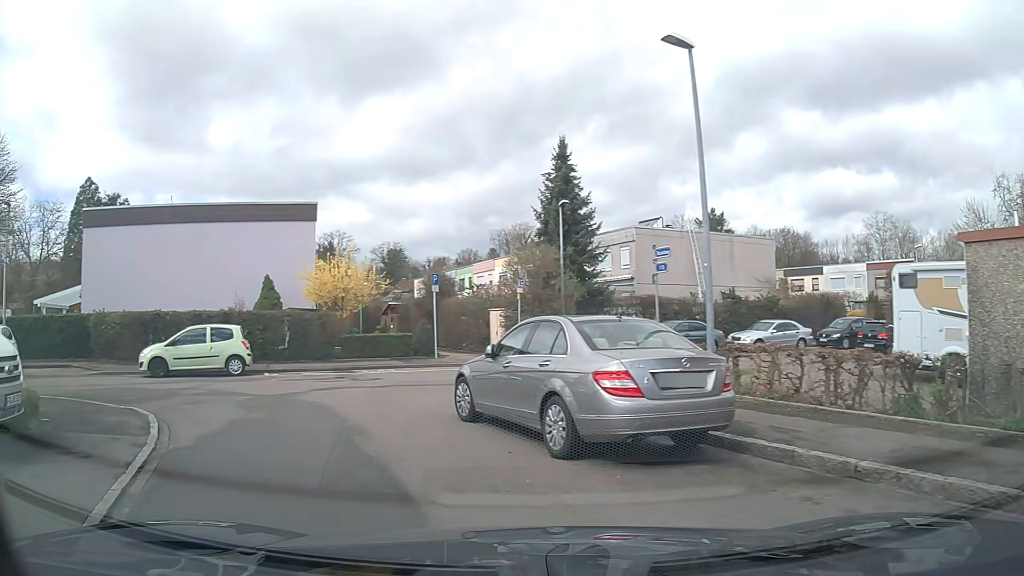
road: residential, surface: asphalt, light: Day
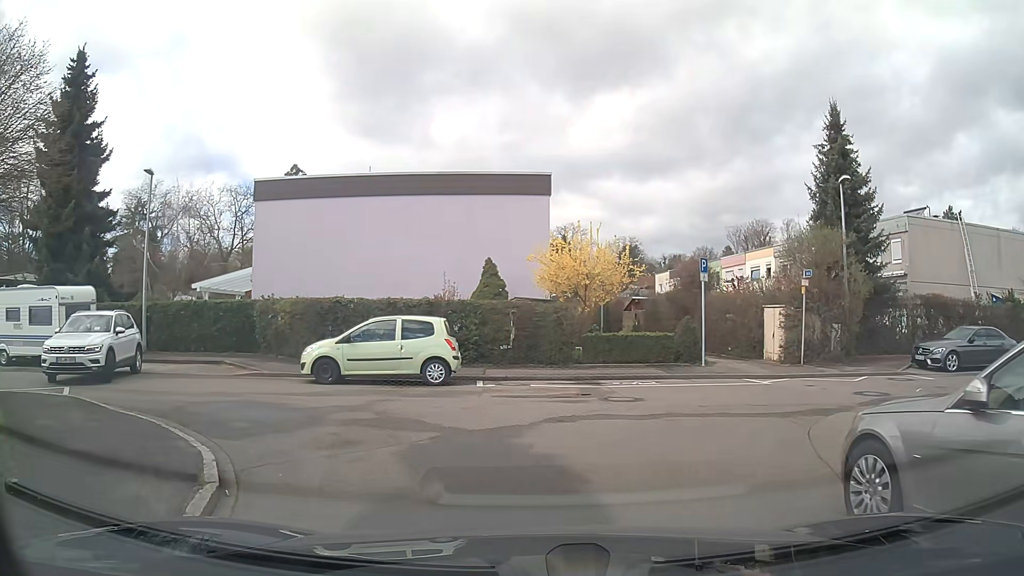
(-1.0, +5.1) m; -20°
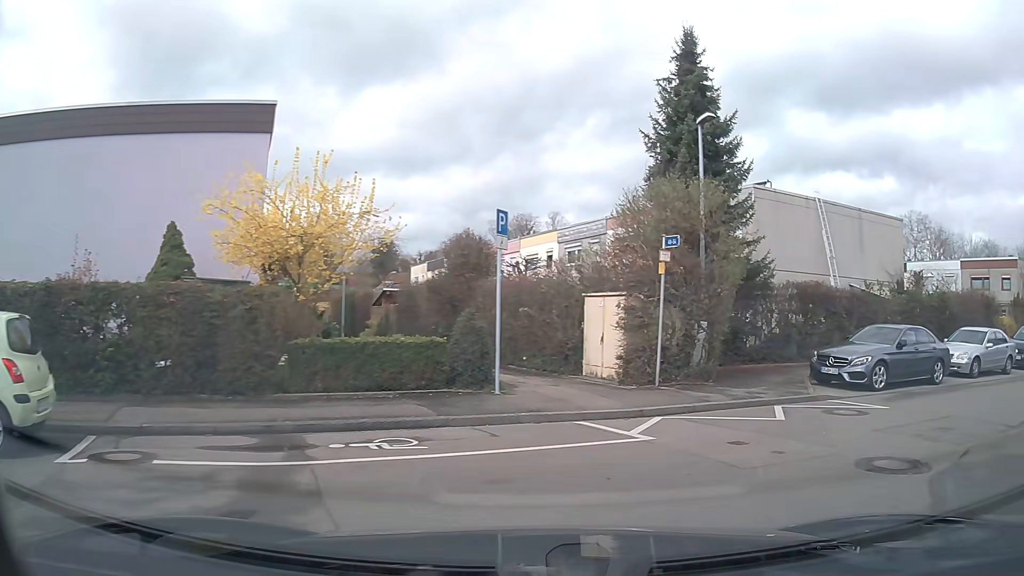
(+0.9, +8.0) m; +22°
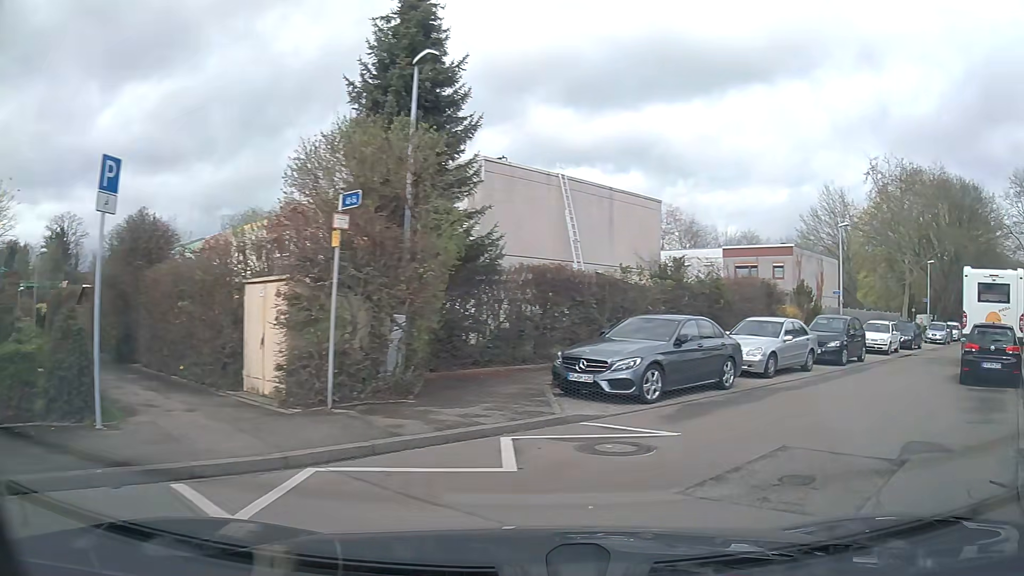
(+0.8, +3.9) m; +23°
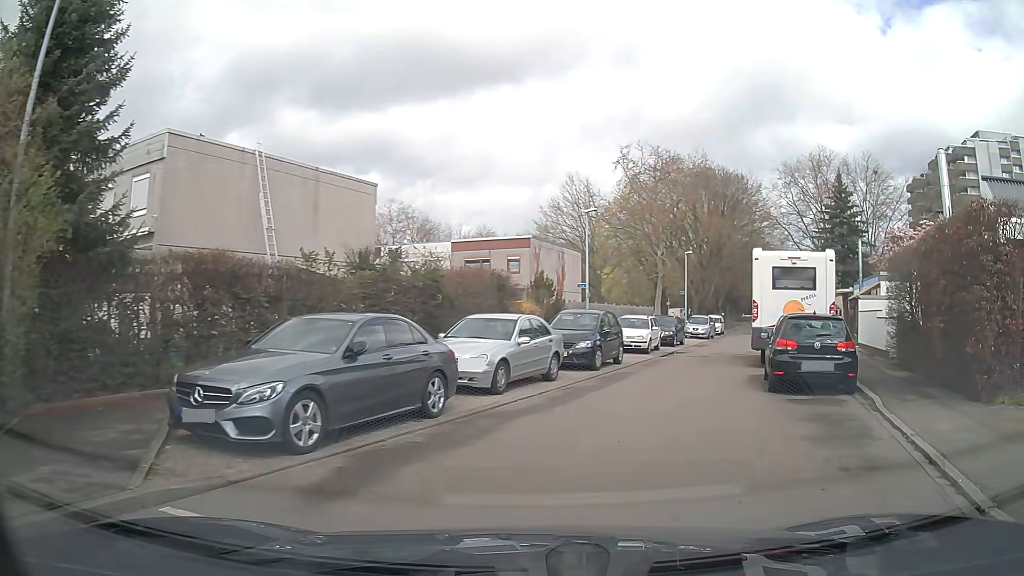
(+0.9, +4.0) m; +21°
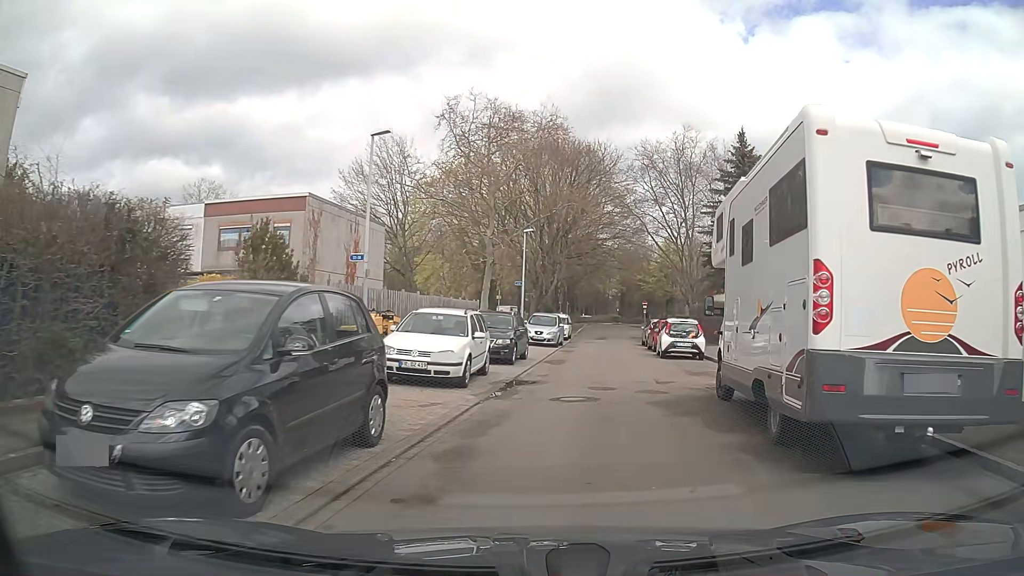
(+2.2, +13.5) m; +16°
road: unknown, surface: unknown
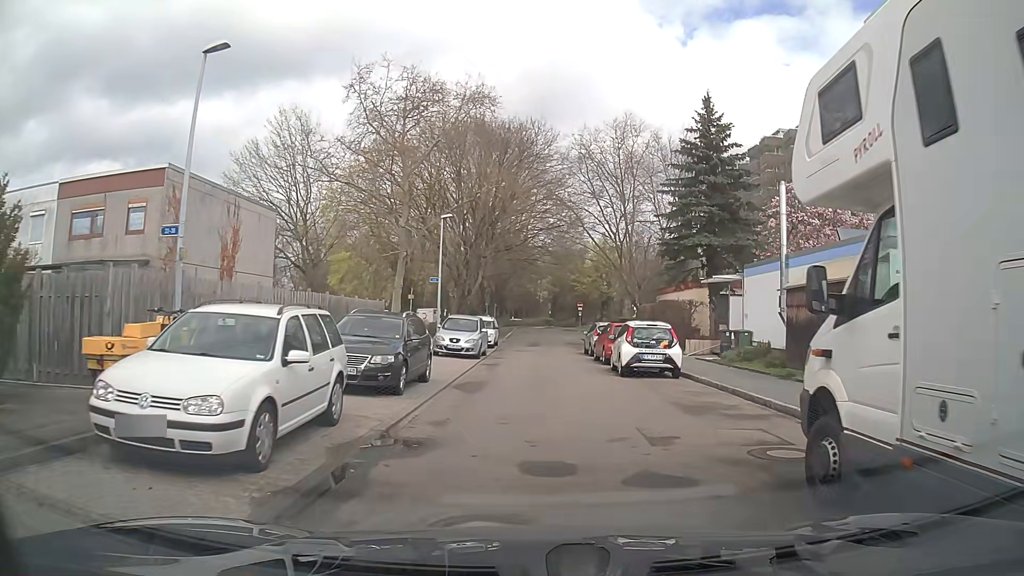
(+0.4, +7.0) m; +6°
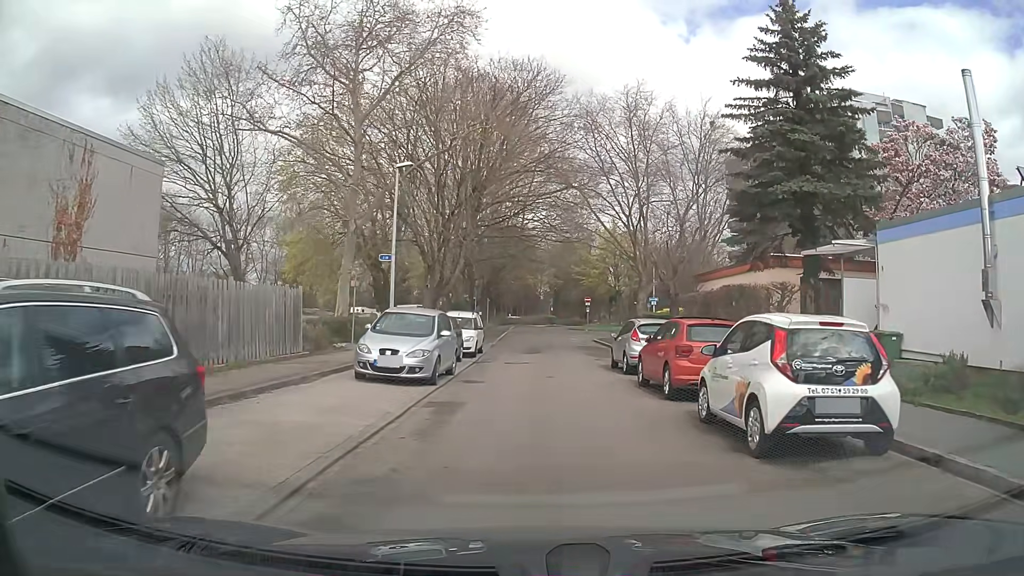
(-0.1, +11.0) m; -1°
